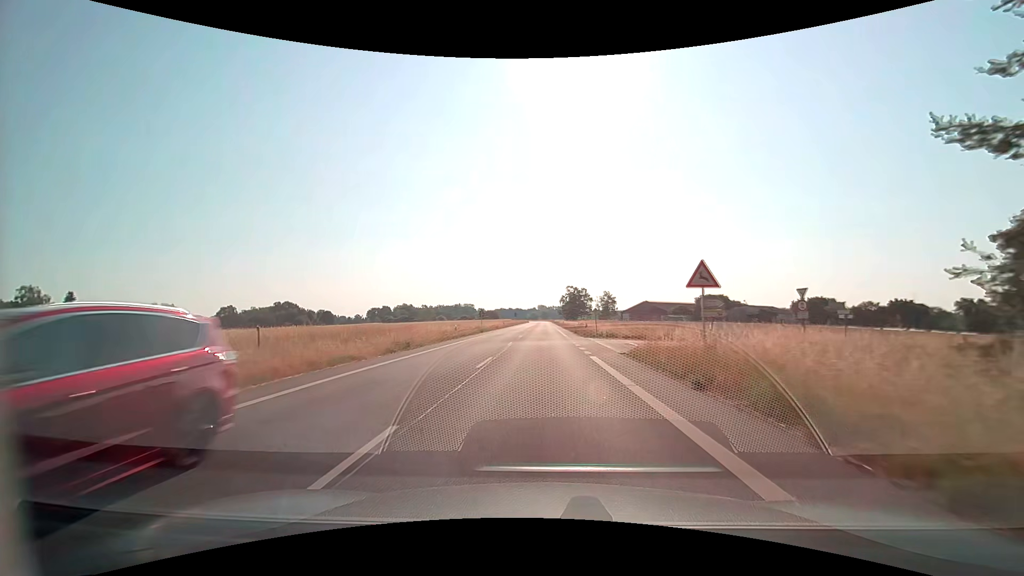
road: secondary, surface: asphalt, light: Day
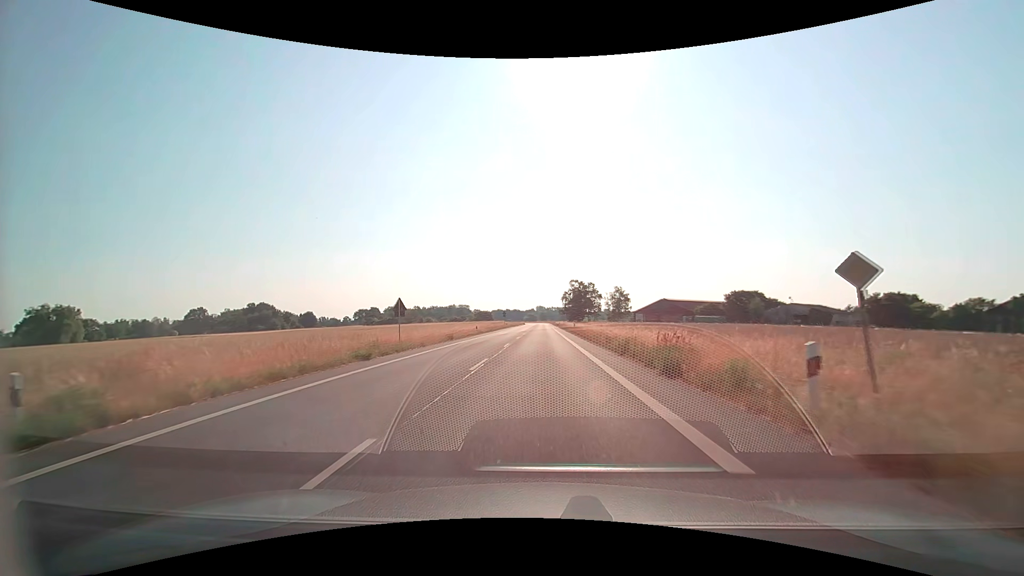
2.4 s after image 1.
(+0.1, +36.6) m; 0°
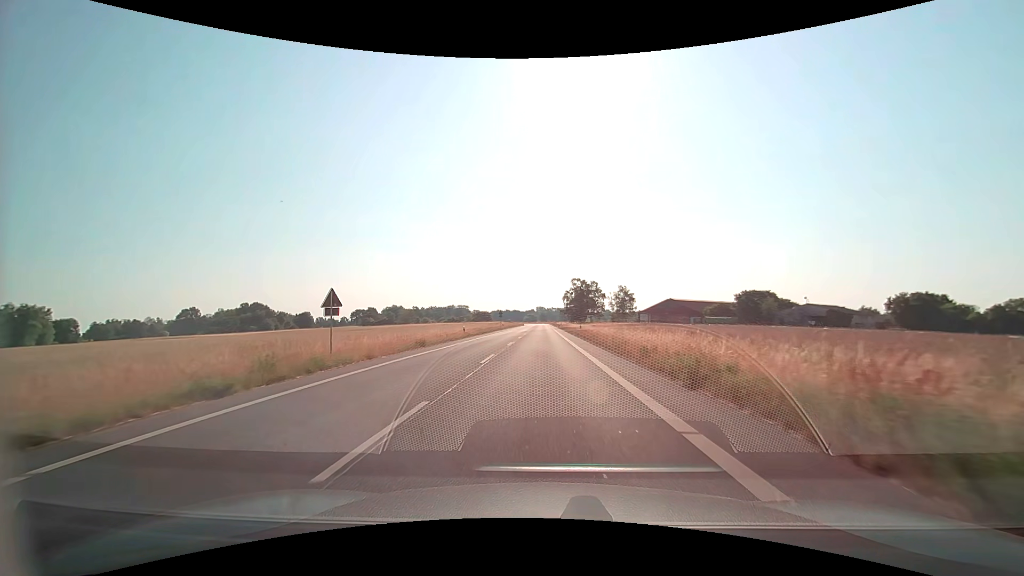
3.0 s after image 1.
(0.0, +9.2) m; 0°
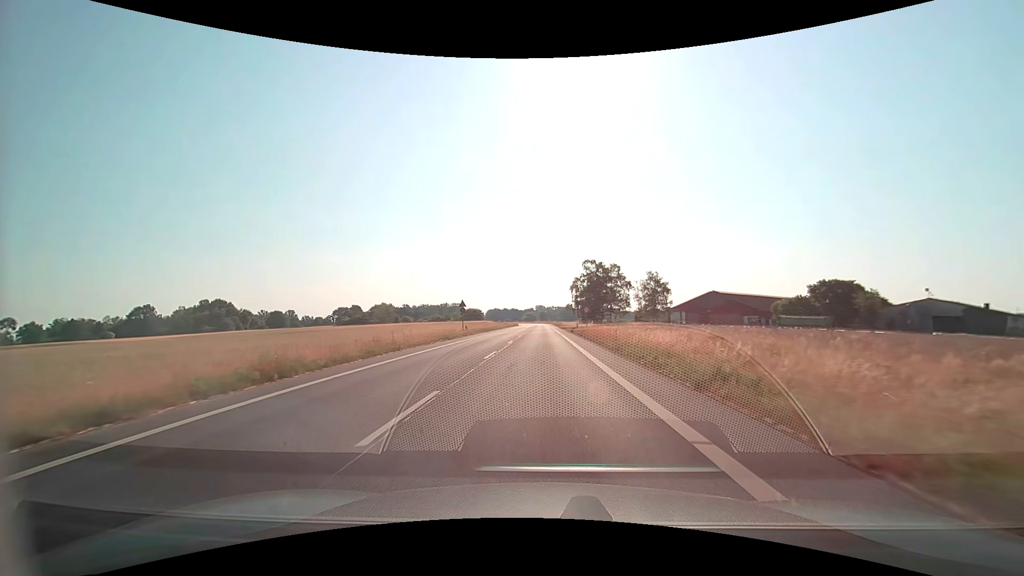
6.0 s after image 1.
(0.0, +46.2) m; 0°
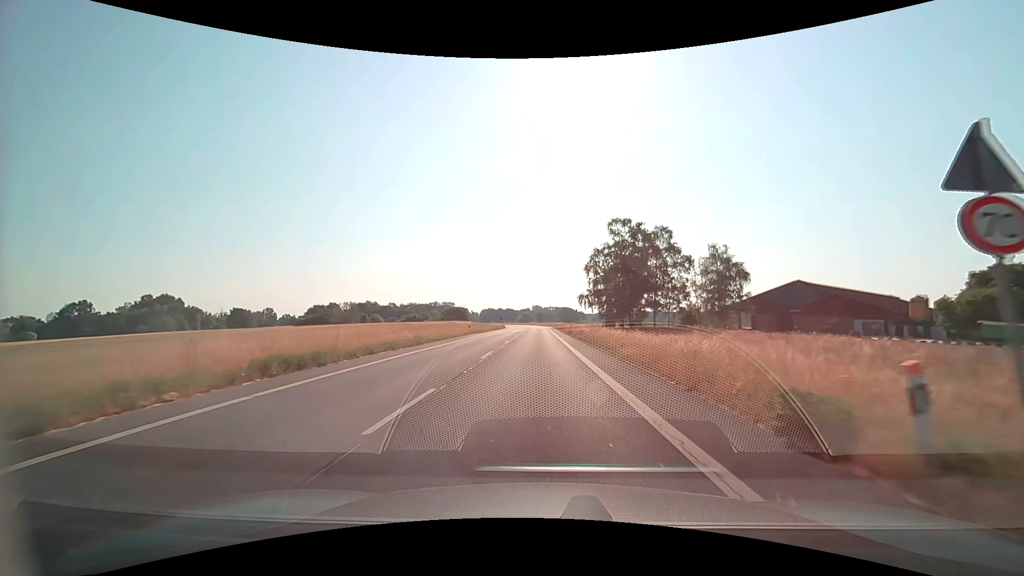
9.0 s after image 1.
(+0.1, +46.7) m; 0°
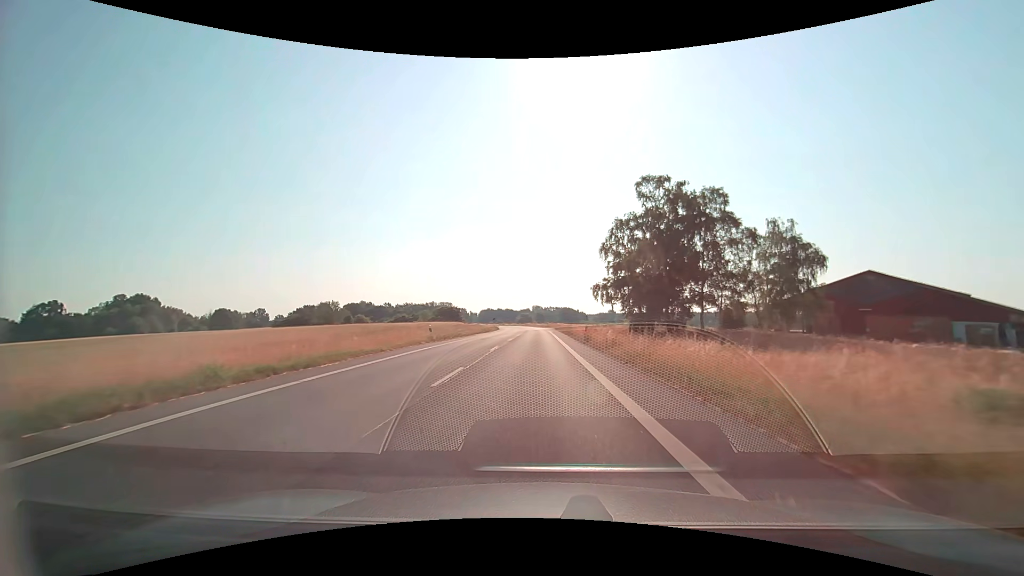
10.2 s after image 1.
(0.0, +19.5) m; 0°
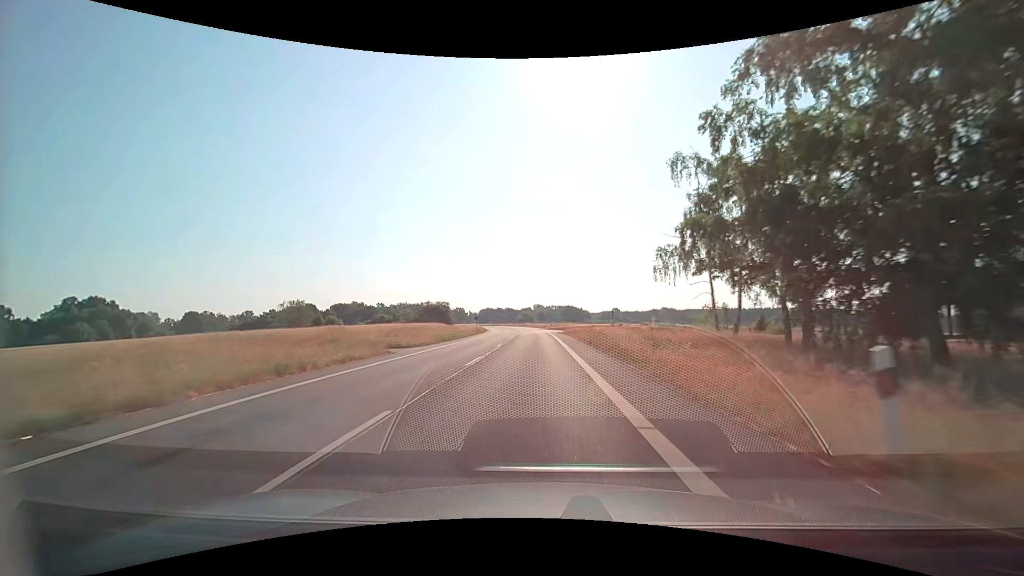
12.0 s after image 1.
(-0.1, +31.0) m; 0°
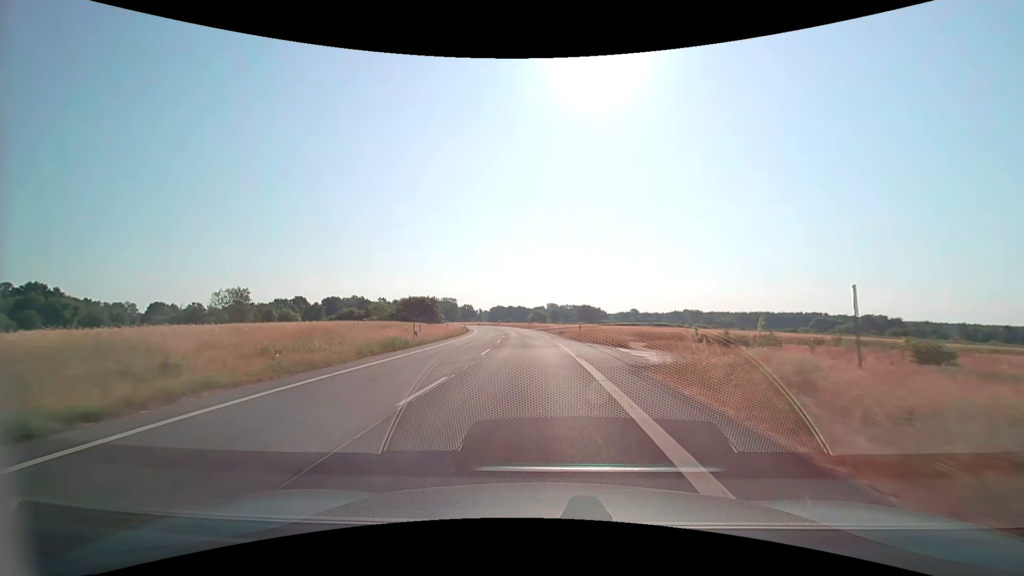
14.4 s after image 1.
(-0.3, +42.8) m; -2°
(0, +10) (0, +20) (-1, +30) (-1, +40) (-2, +50) (-3, +60) (-4, +70) (-5, +80) (-6, +90) (-8, +100) m
